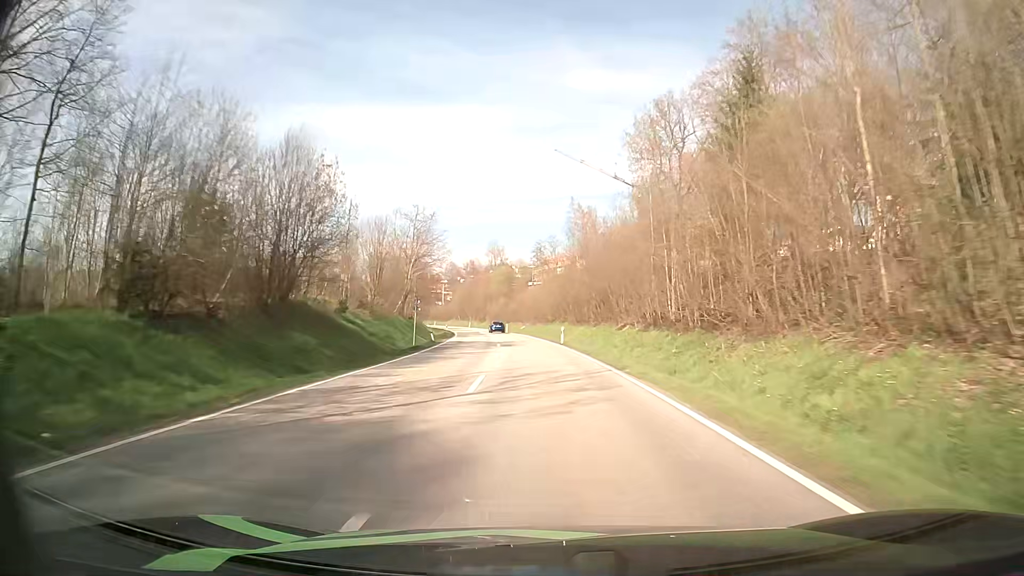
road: secondary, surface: asphalt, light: Day
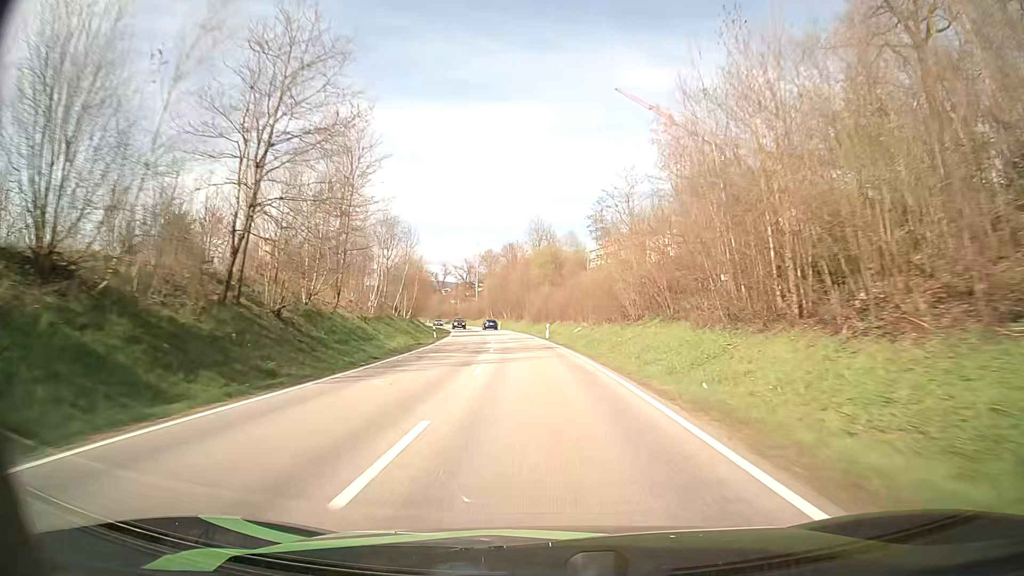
(-1.6, +43.9) m; -4°
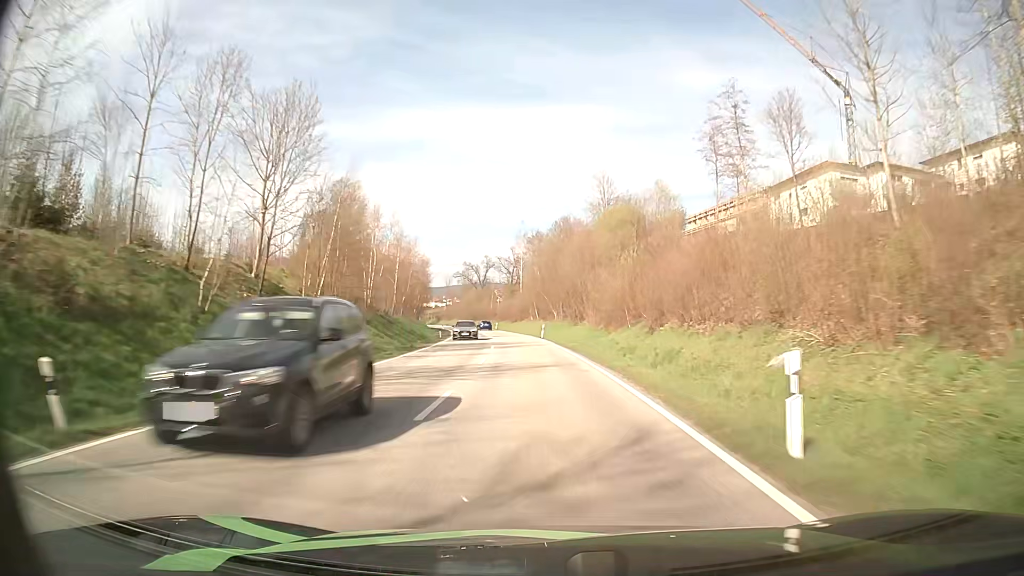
(-1.9, +43.7) m; -5°
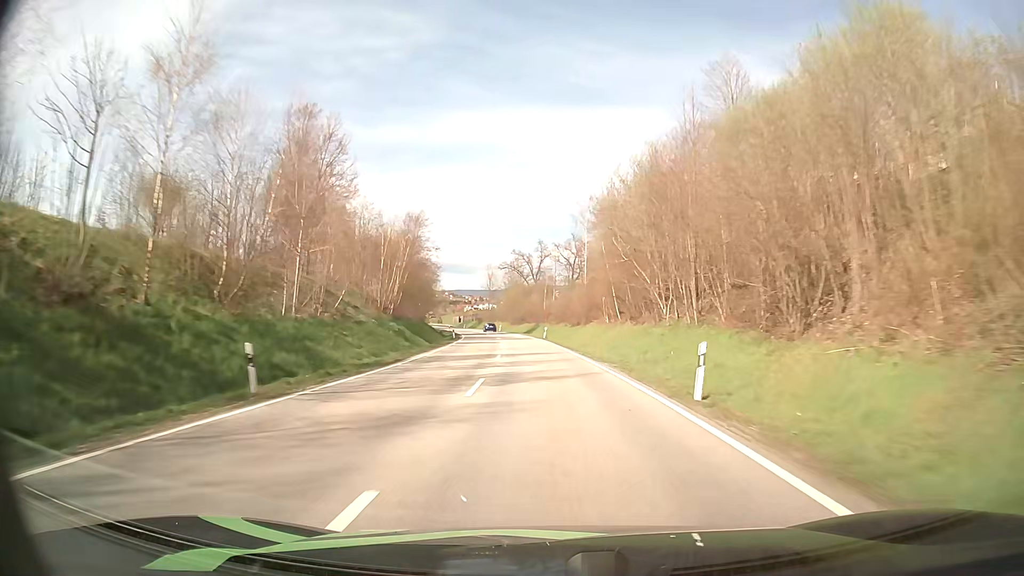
(-2.0, +43.9) m; -5°
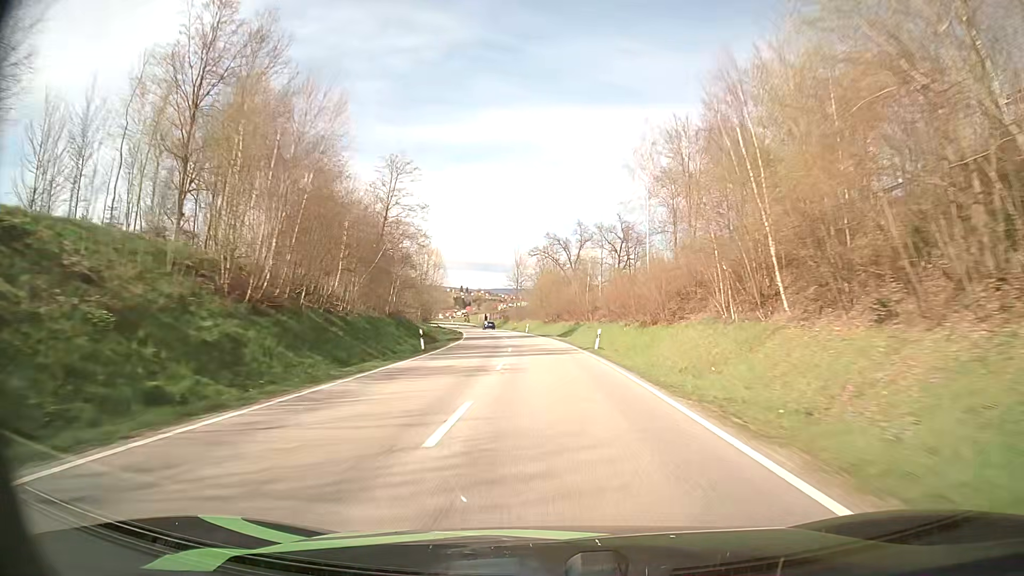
(-0.8, +30.1) m; -3°
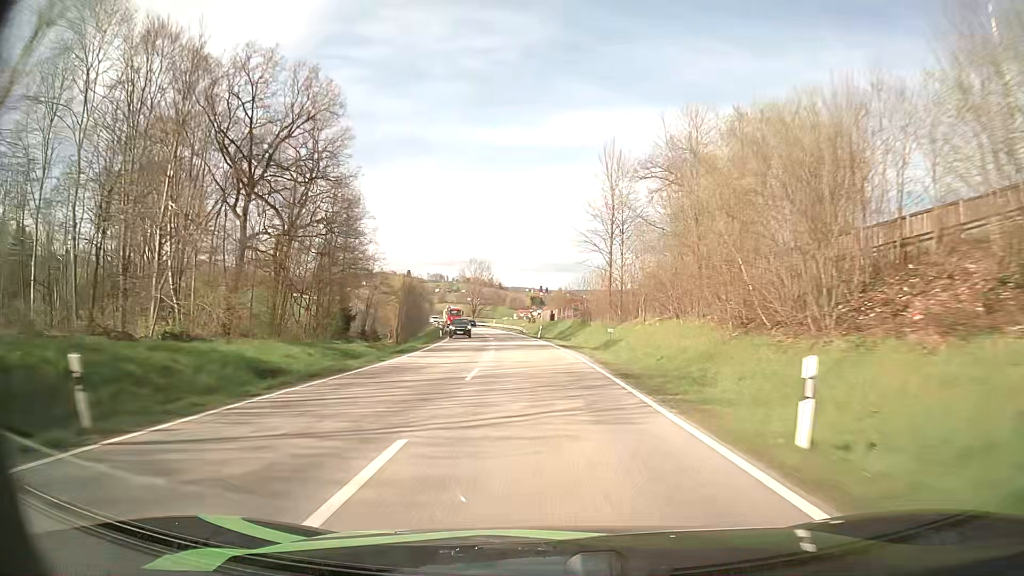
(-4.4, +75.6) m; -7°
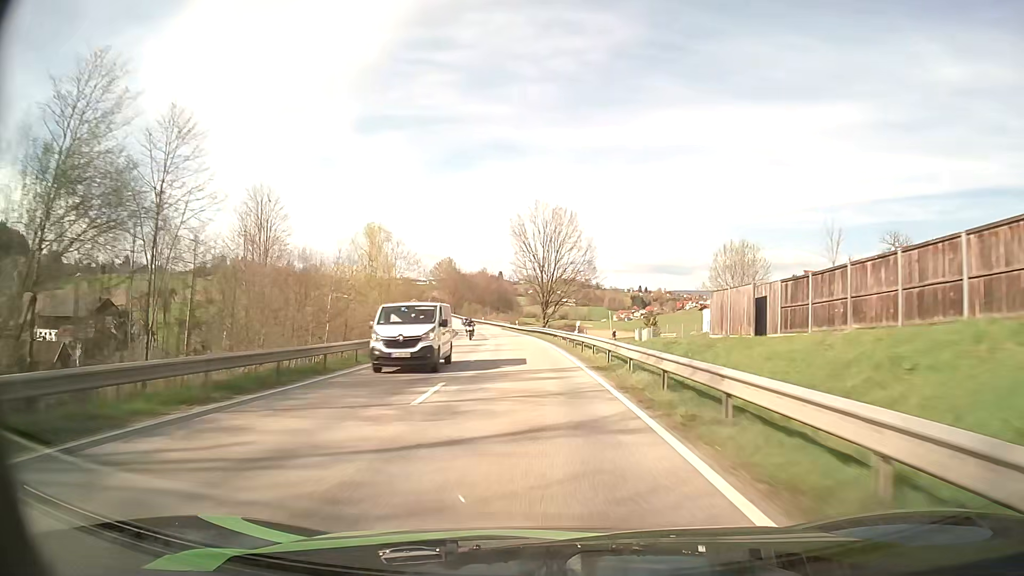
(-5.3, +76.4) m; -8°
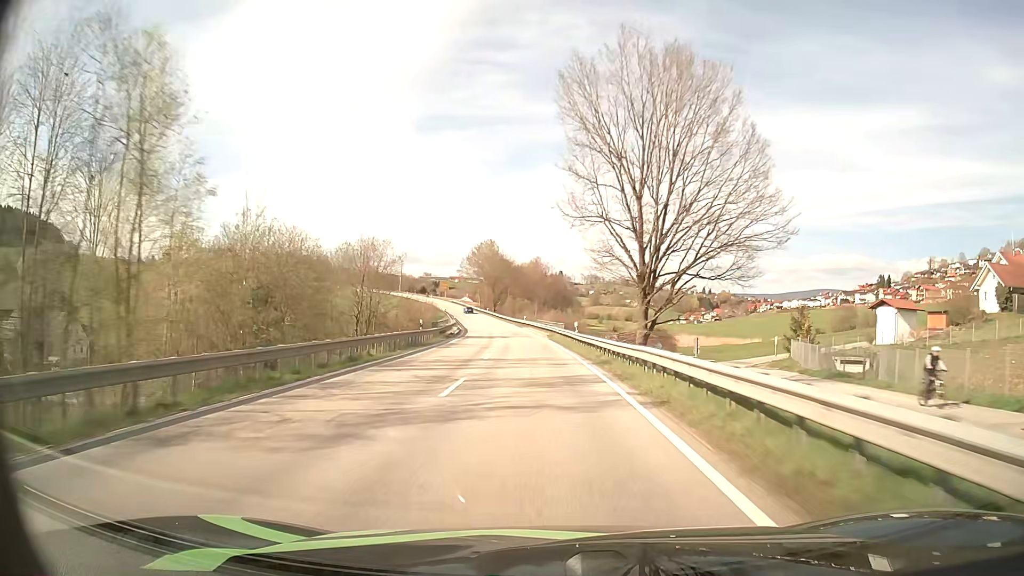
(-2.2, +47.0) m; -5°
(0, +10) (0, +20) (-1, +30) (-1, +40) (-2, +50) (-3, +60) (-4, +70) (-5, +80) (-7, +90) (-8, +100) m
